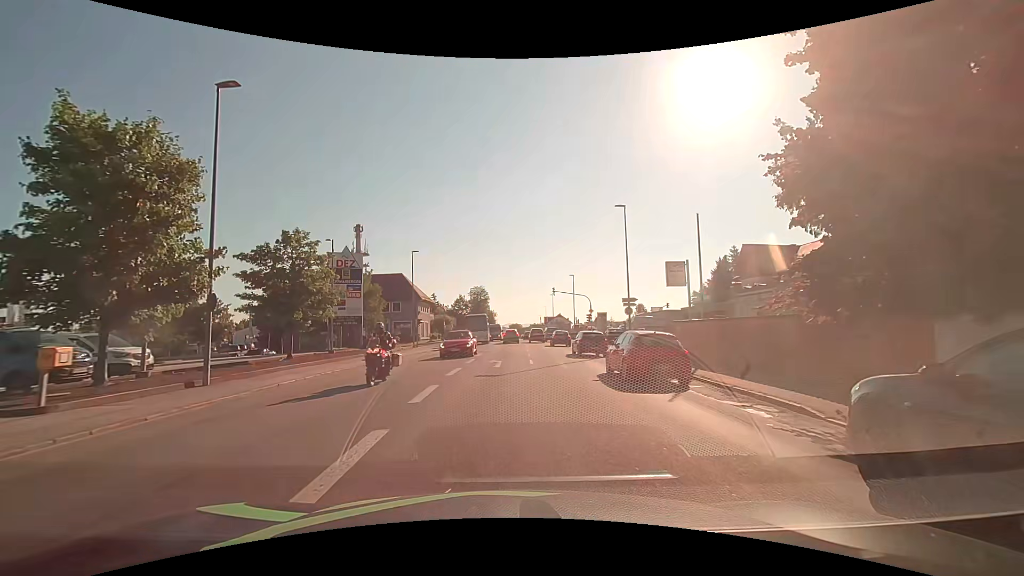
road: tertiary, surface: asphalt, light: Day
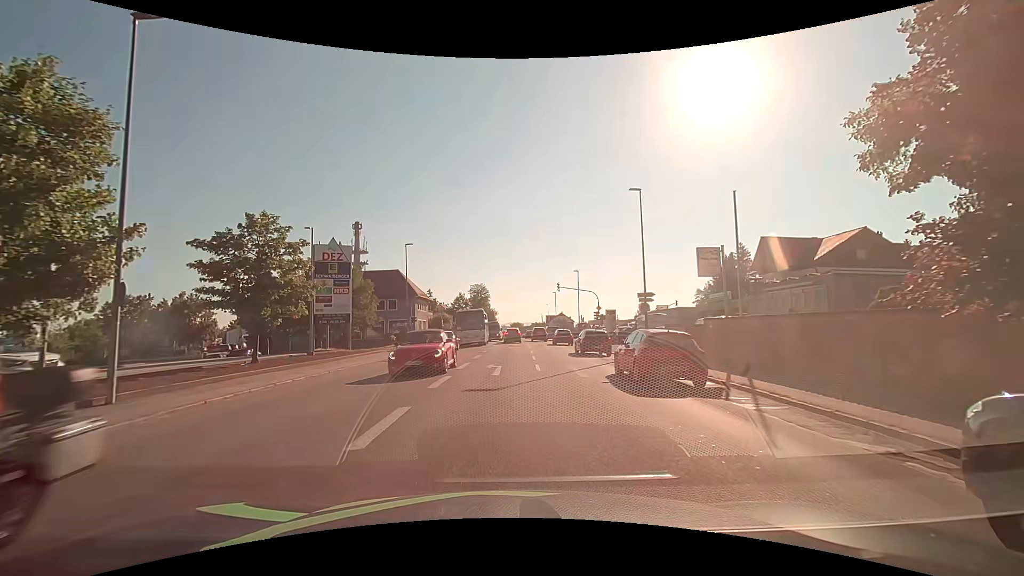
(0.0, +4.0) m; 0°
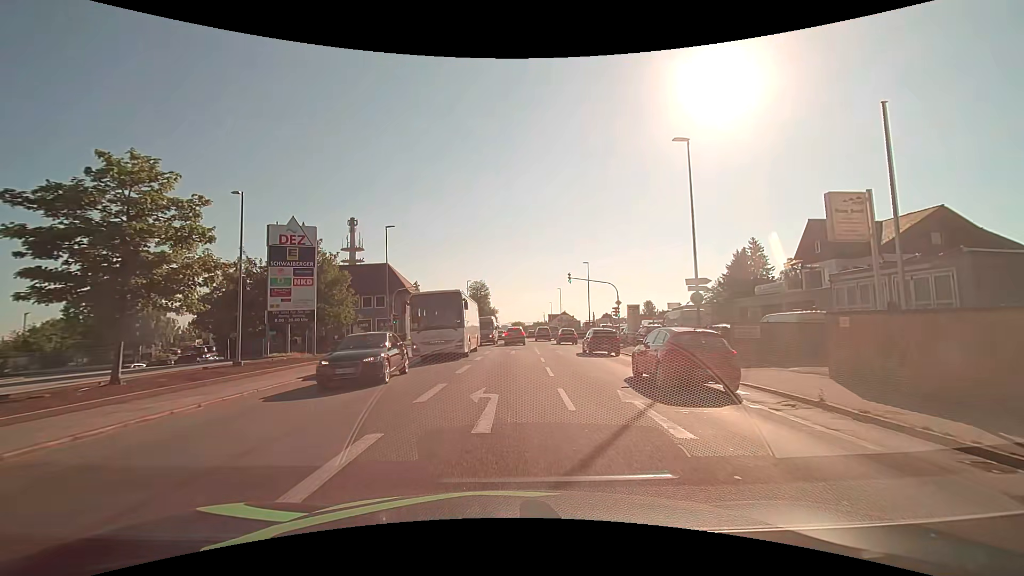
(-0.2, +8.5) m; -2°
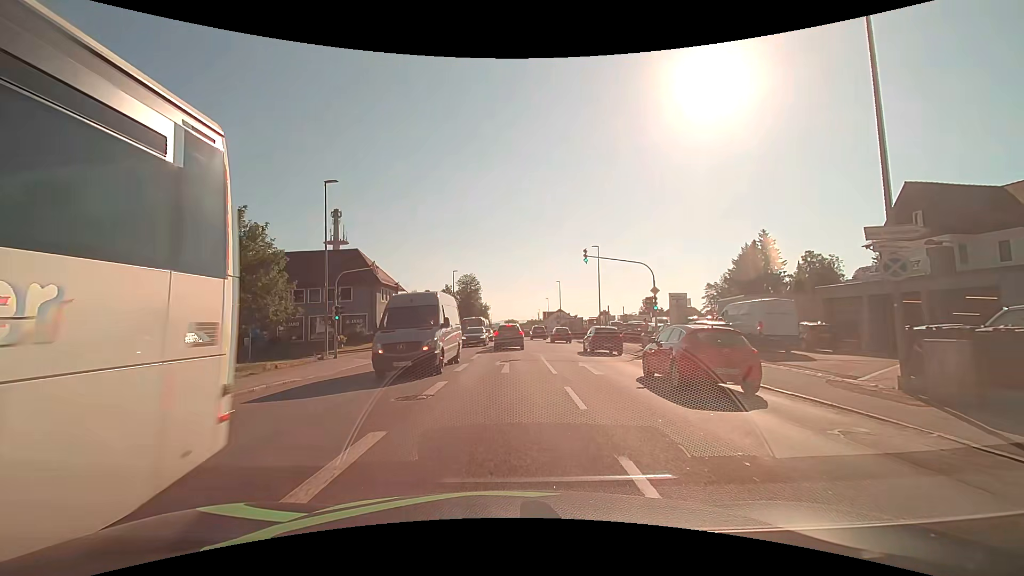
(+0.2, +12.1) m; +2°
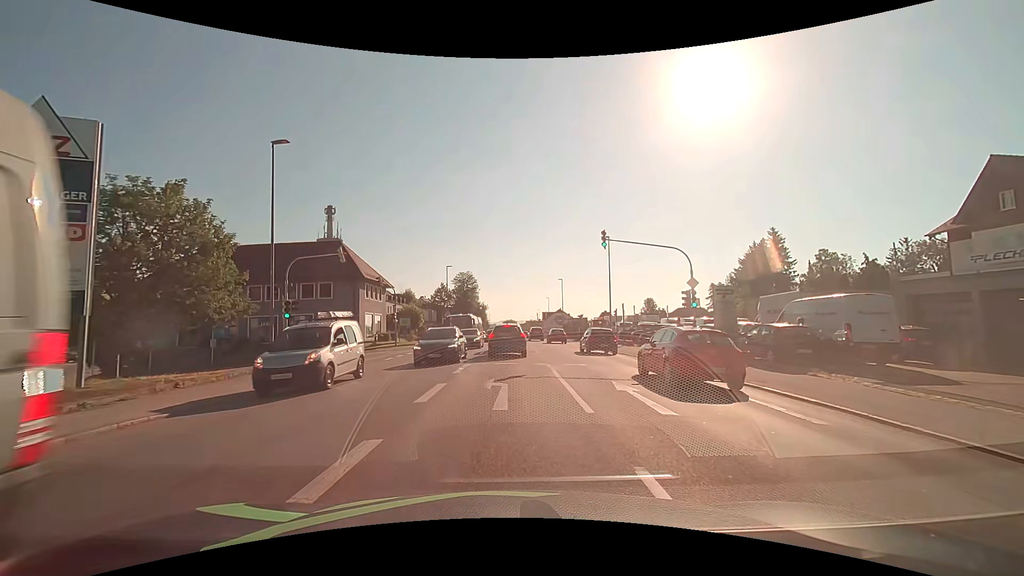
(0.0, +6.2) m; 0°
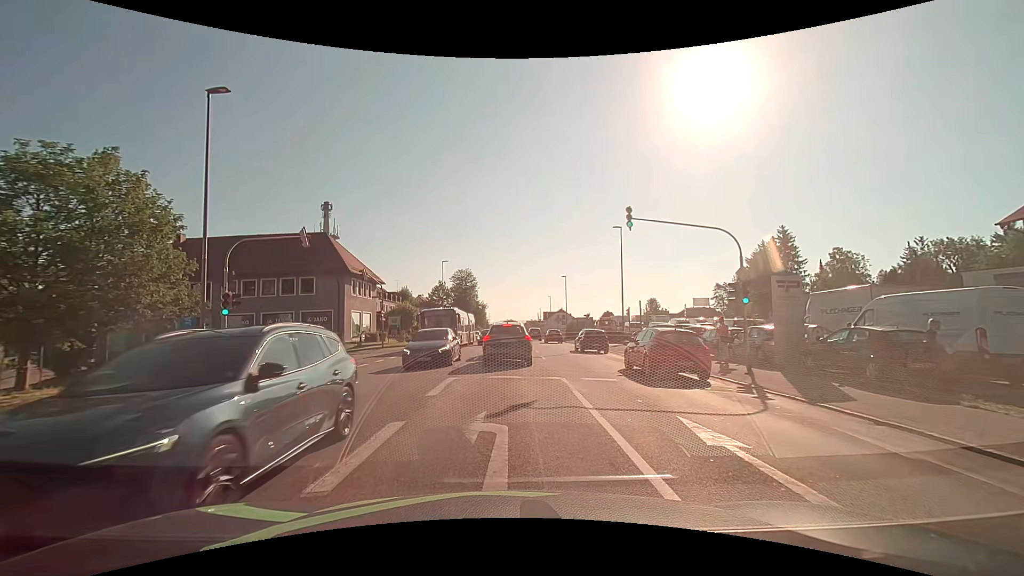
(0.0, +4.9) m; 0°
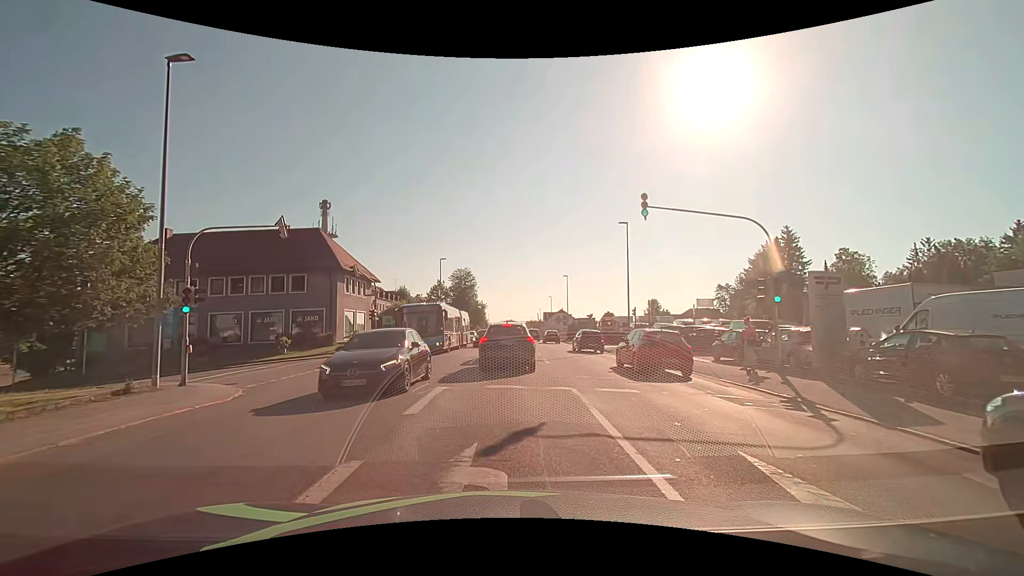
(0.0, +2.1) m; 0°
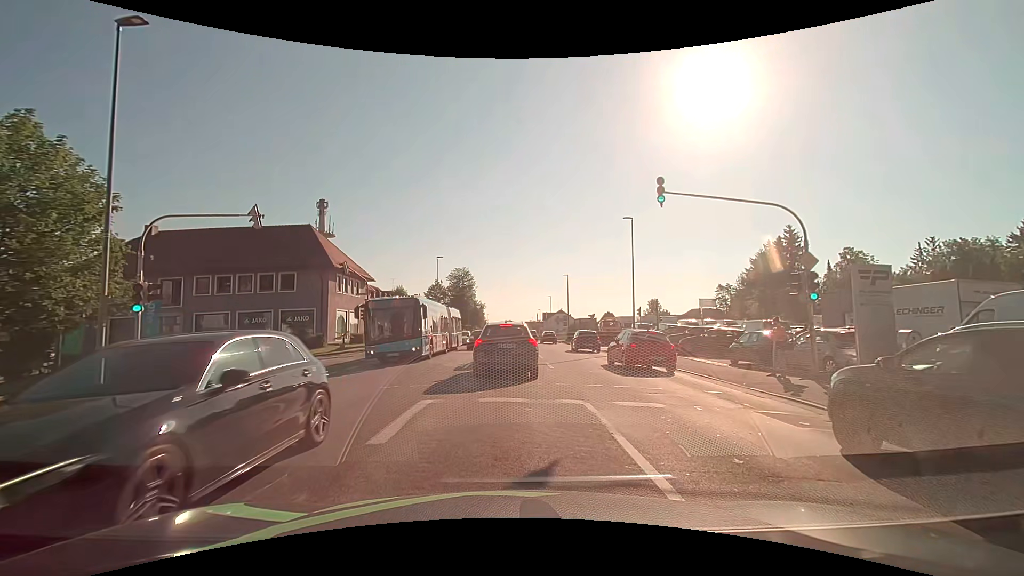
(0.0, +2.0) m; +1°
(0, +10) (0, +20) (-2, +30) (-10, +34) (-20, +35) (-30, +34) (-40, +34) (-50, +32) (-60, +30) (-69, +25) m
